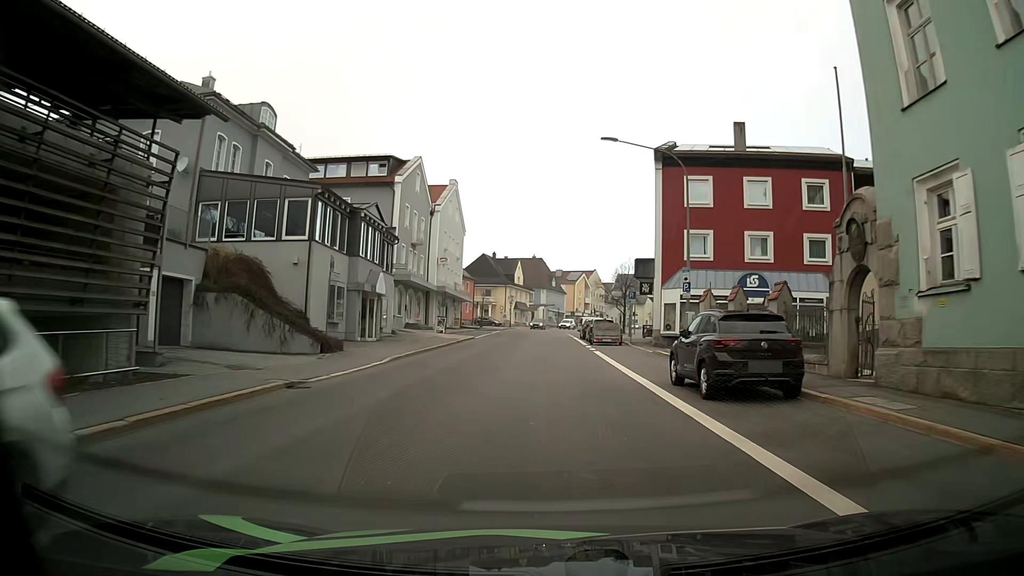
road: secondary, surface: asphalt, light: Day
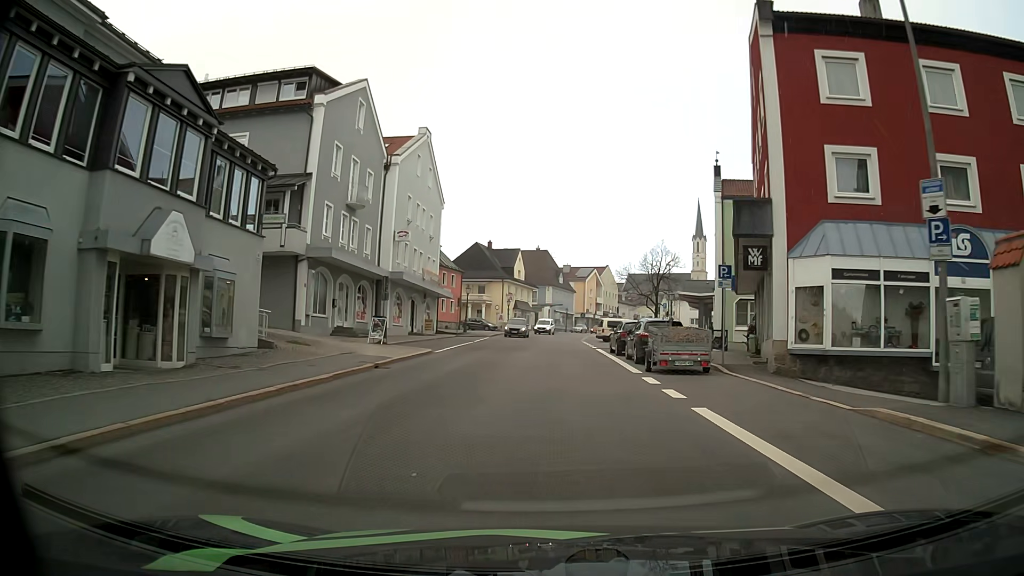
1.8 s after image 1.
(-0.2, +19.4) m; -1°
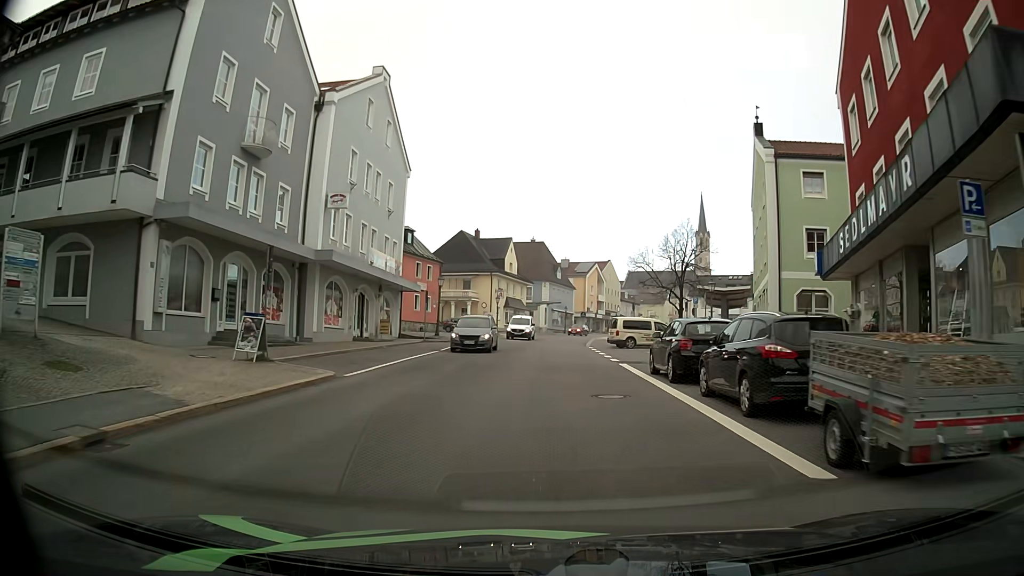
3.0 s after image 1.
(0.0, +12.6) m; 0°
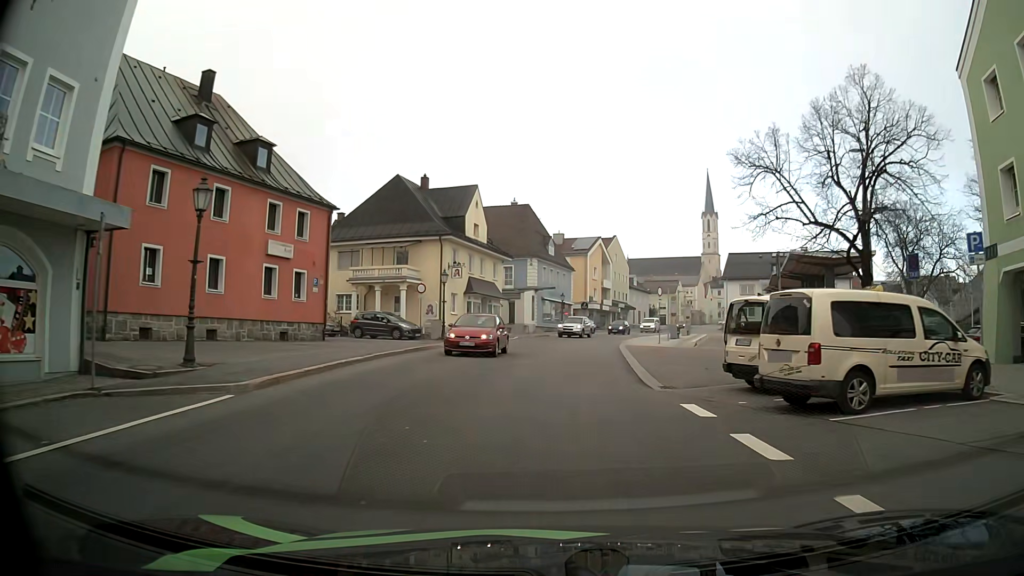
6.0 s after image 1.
(+0.2, +29.8) m; +1°
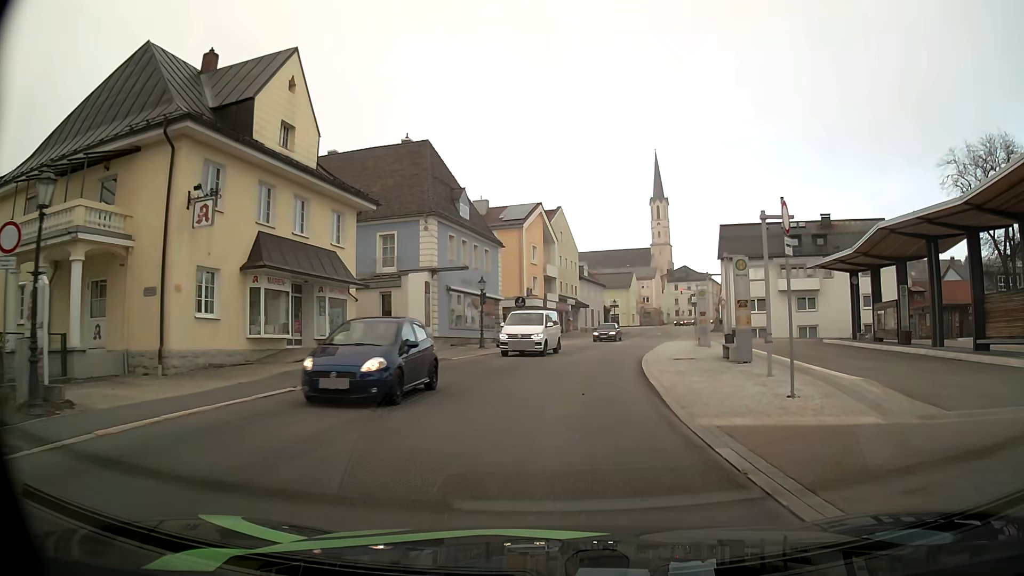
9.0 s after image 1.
(+1.0, +28.3) m; +5°
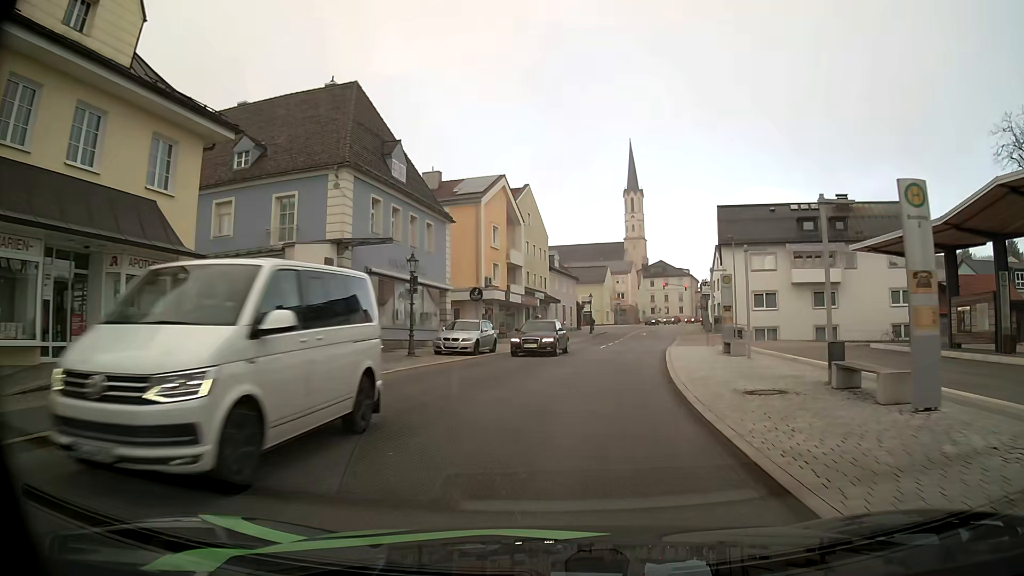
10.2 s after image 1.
(+0.3, +11.3) m; +3°
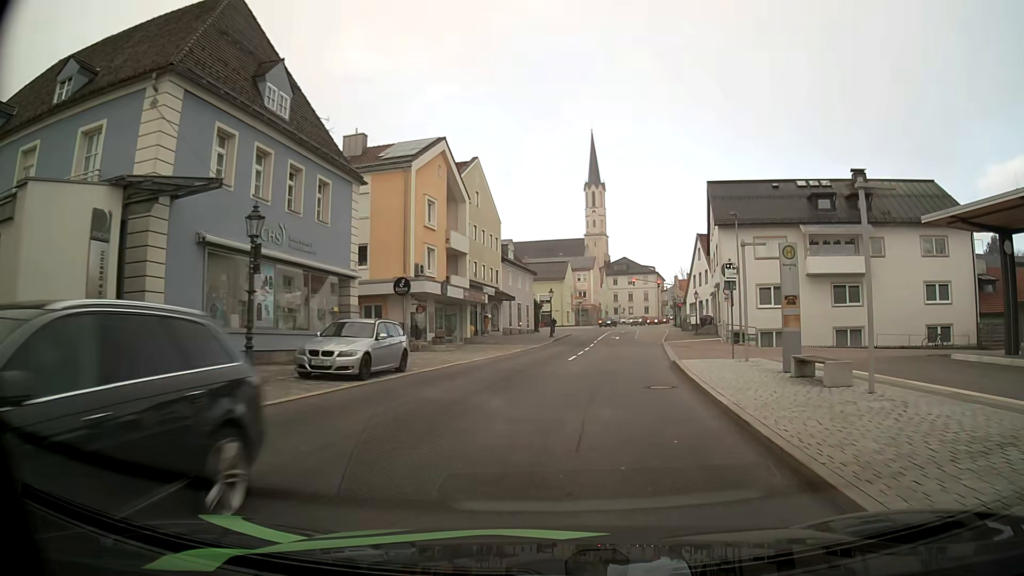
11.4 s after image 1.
(+0.3, +11.2) m; +3°
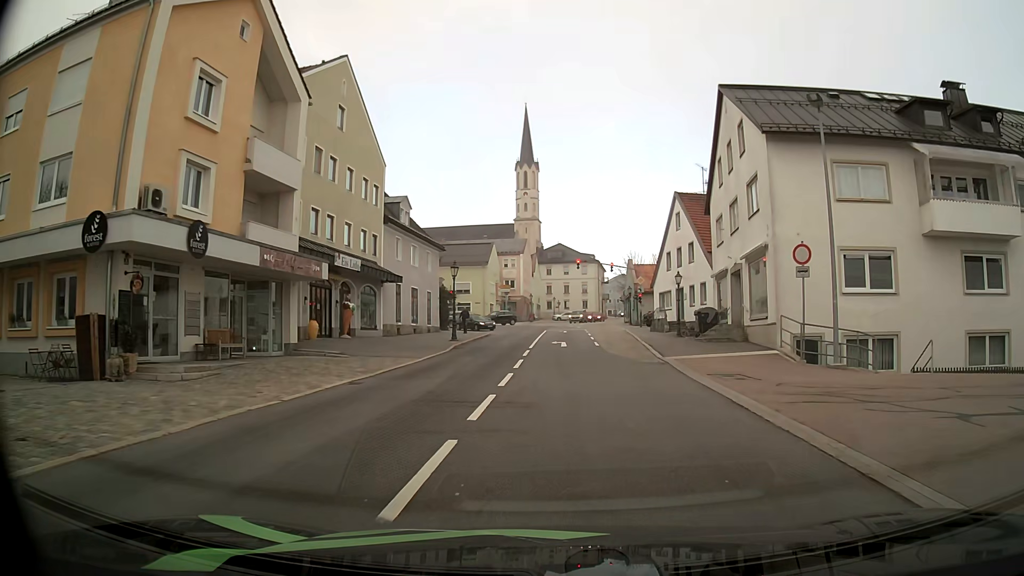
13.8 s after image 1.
(+1.4, +20.5) m; +7°
